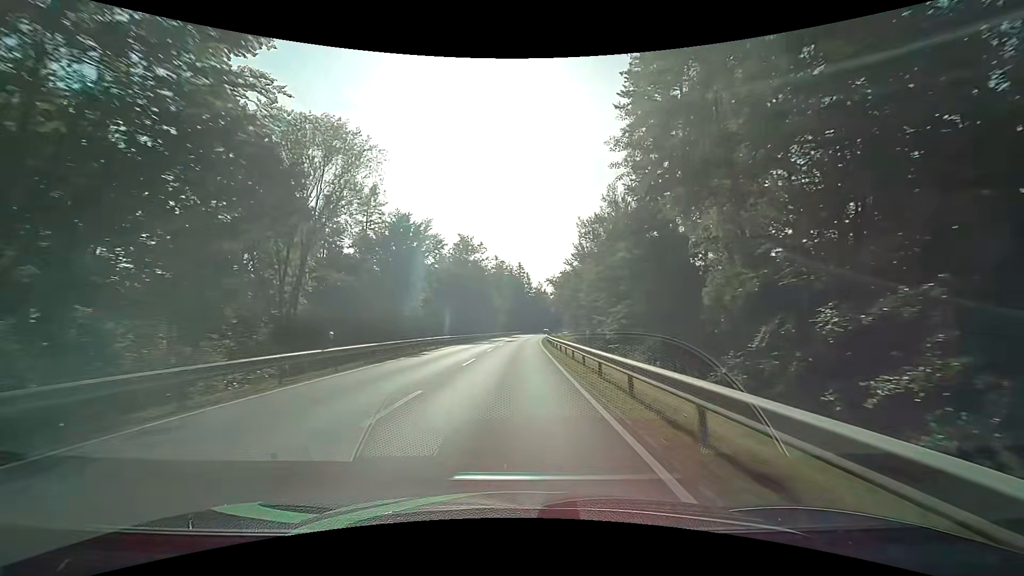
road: secondary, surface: asphalt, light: Day
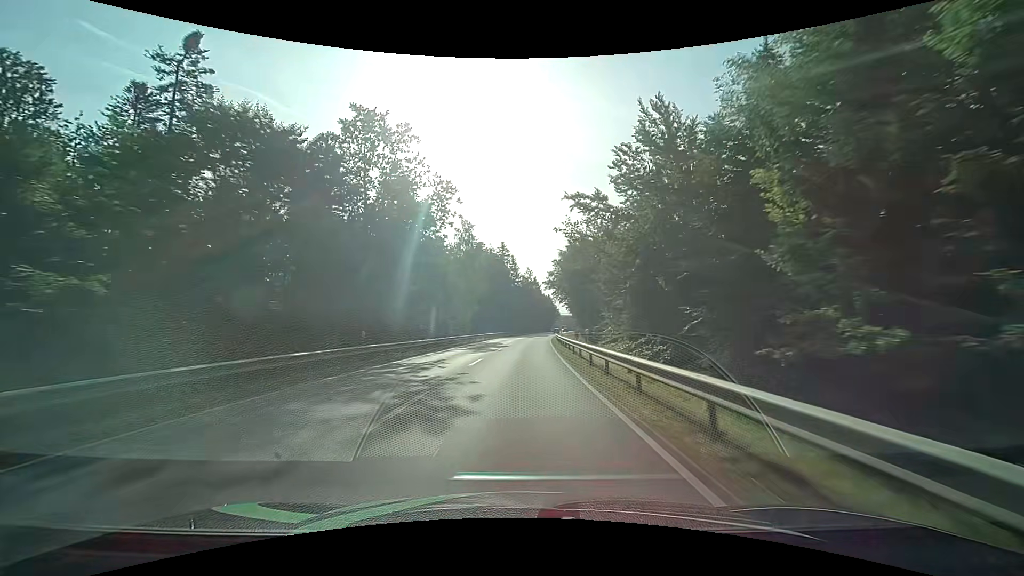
(+0.7, +48.1) m; +2°
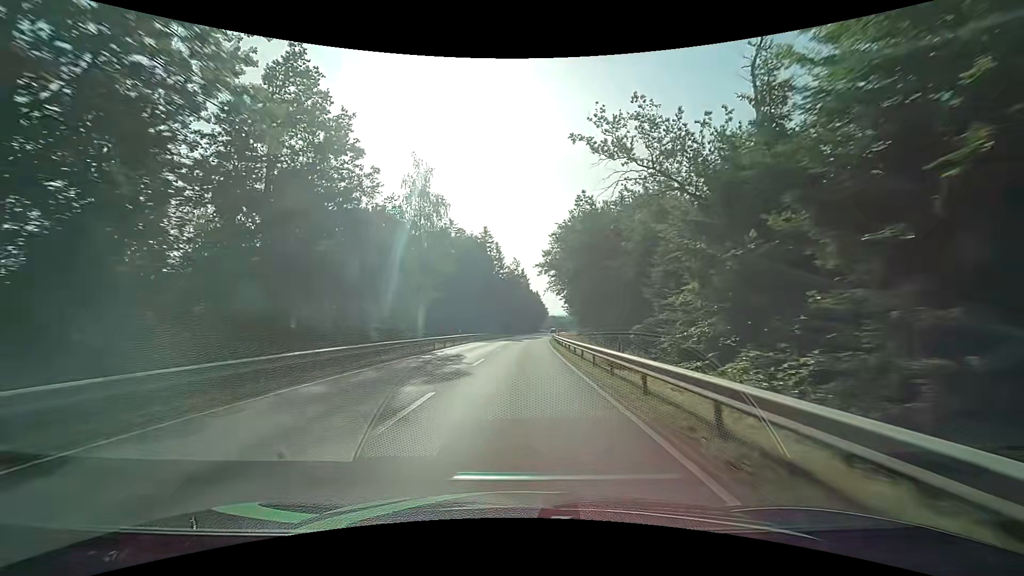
(+0.4, +24.0) m; +2°
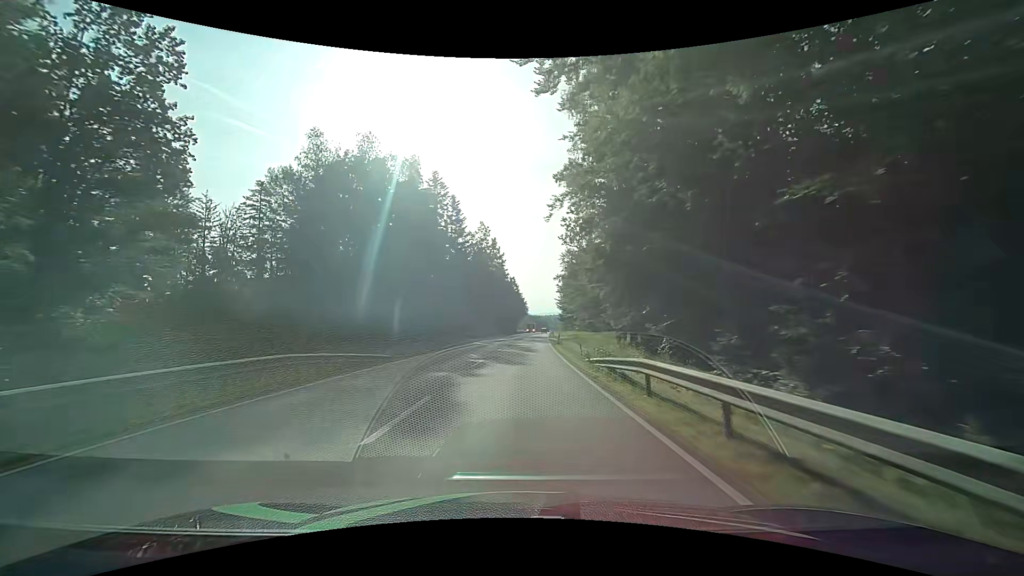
(+1.1, +48.5) m; +3°
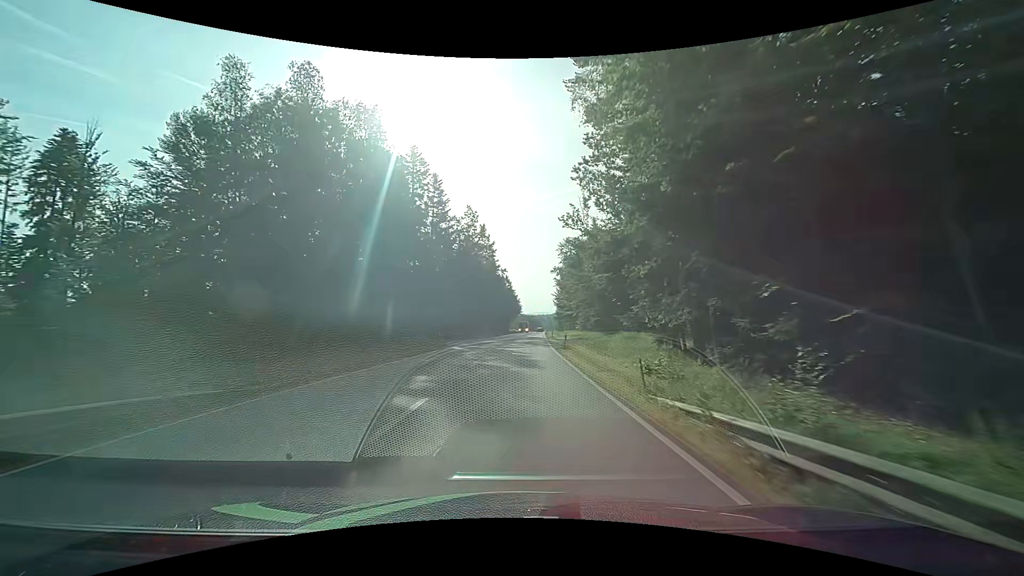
(+0.1, +12.3) m; +1°
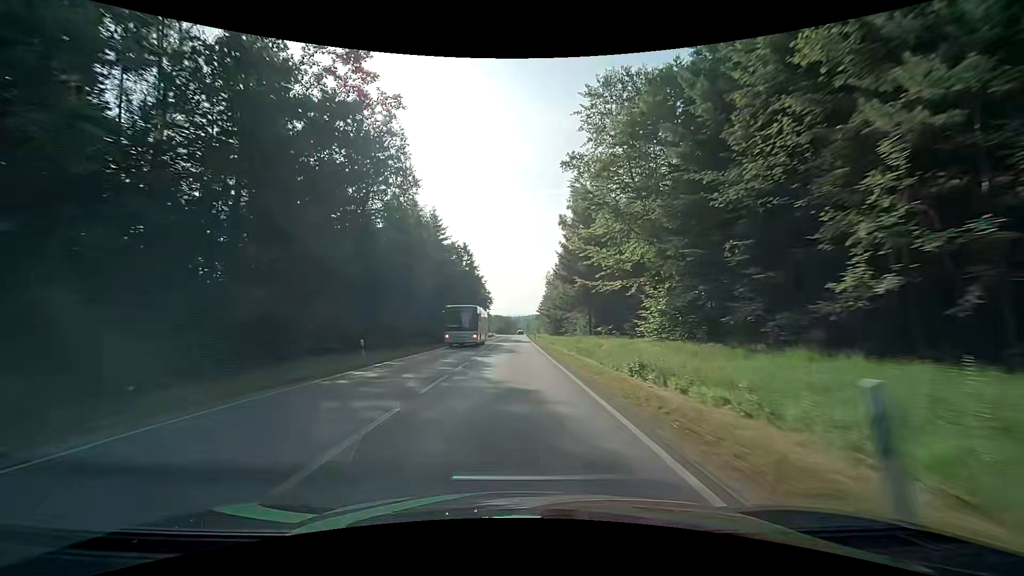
(+1.8, +61.7) m; +3°
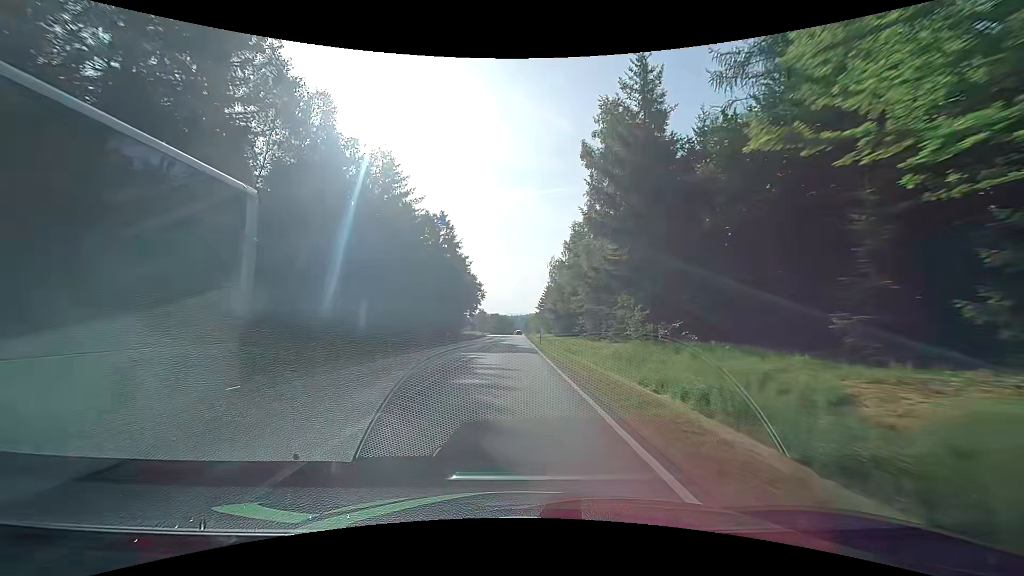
(0.0, +24.5) m; 0°
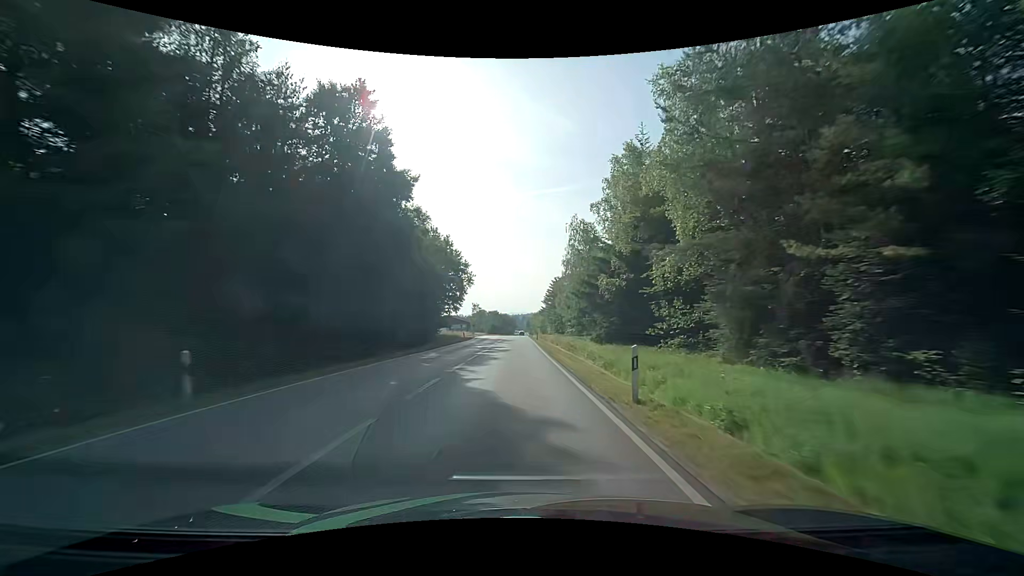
(0.0, +36.7) m; 0°
(0, +10) (0, +20) (0, +30) (0, +40) (0, +50) (0, +60) (0, +70) (-1, +80) (-1, +90) (-1, +100) m
